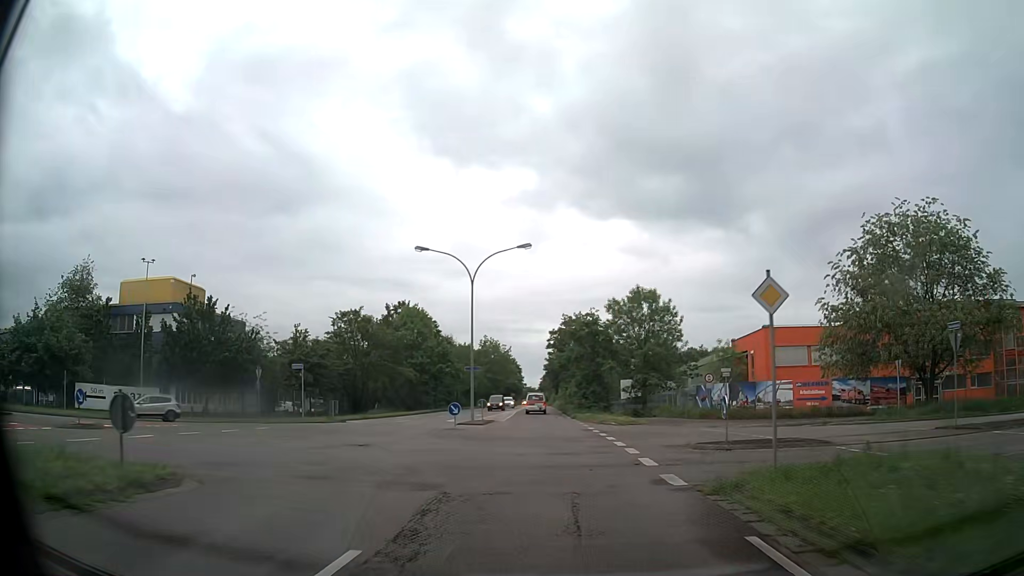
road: secondary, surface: asphalt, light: Day
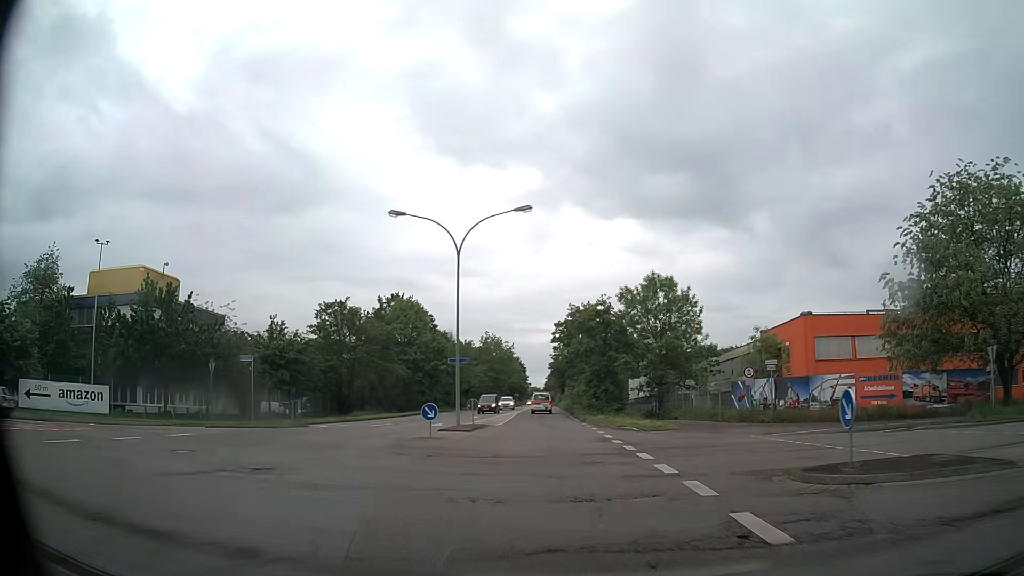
(-0.1, +7.4) m; -1°
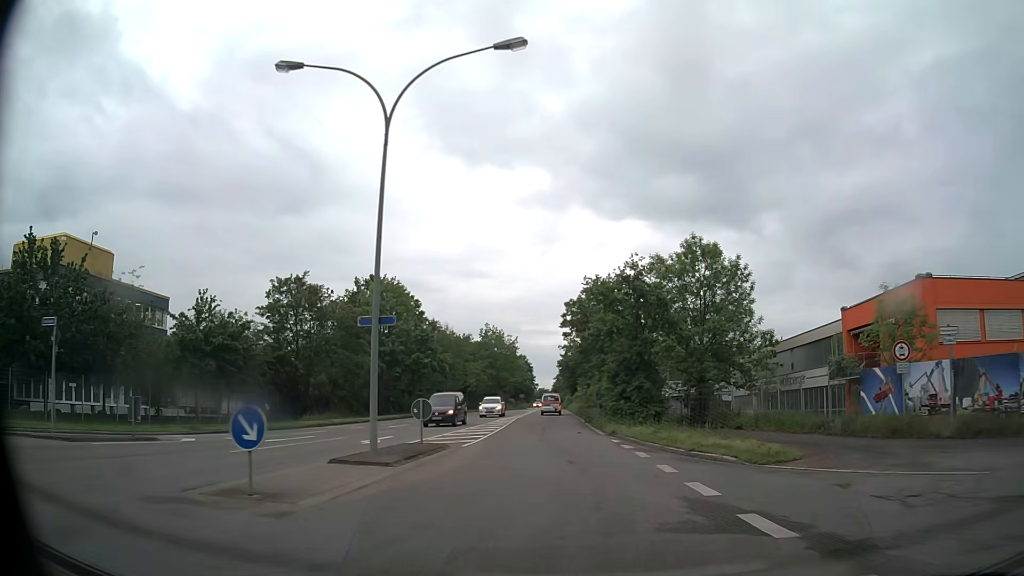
(-0.1, +14.8) m; 0°
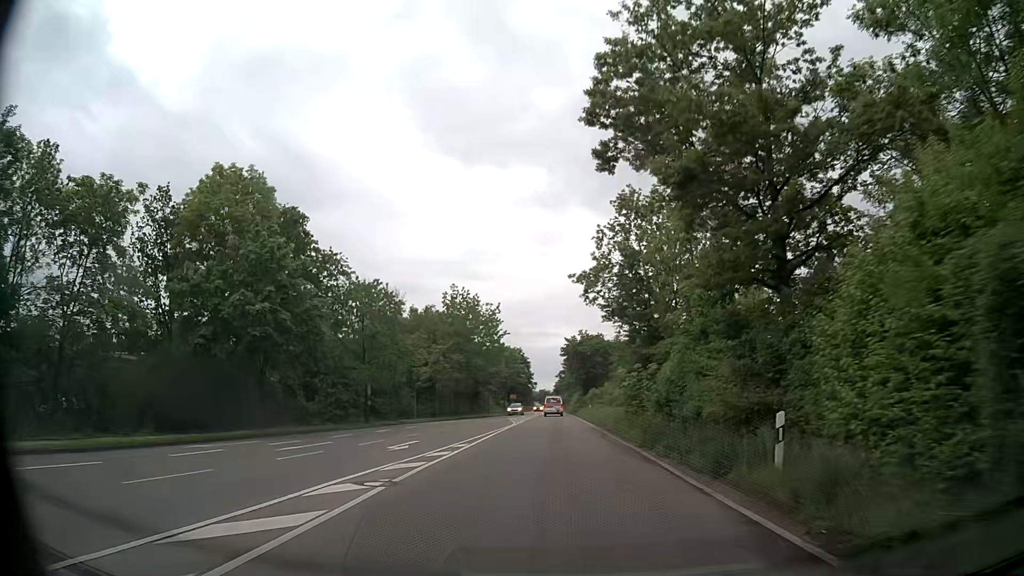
(-0.5, +37.2) m; -1°
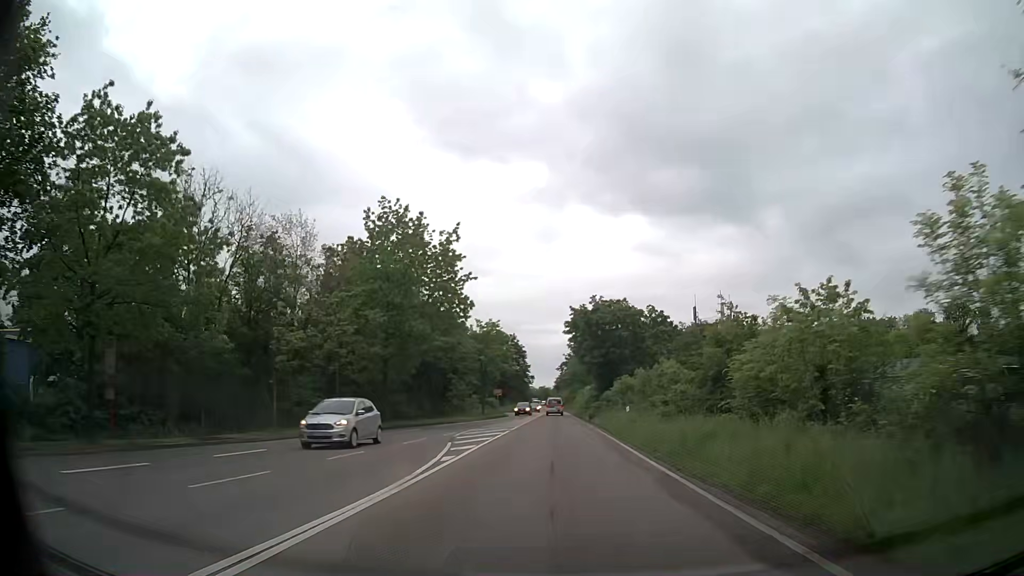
(0.0, +29.8) m; 0°
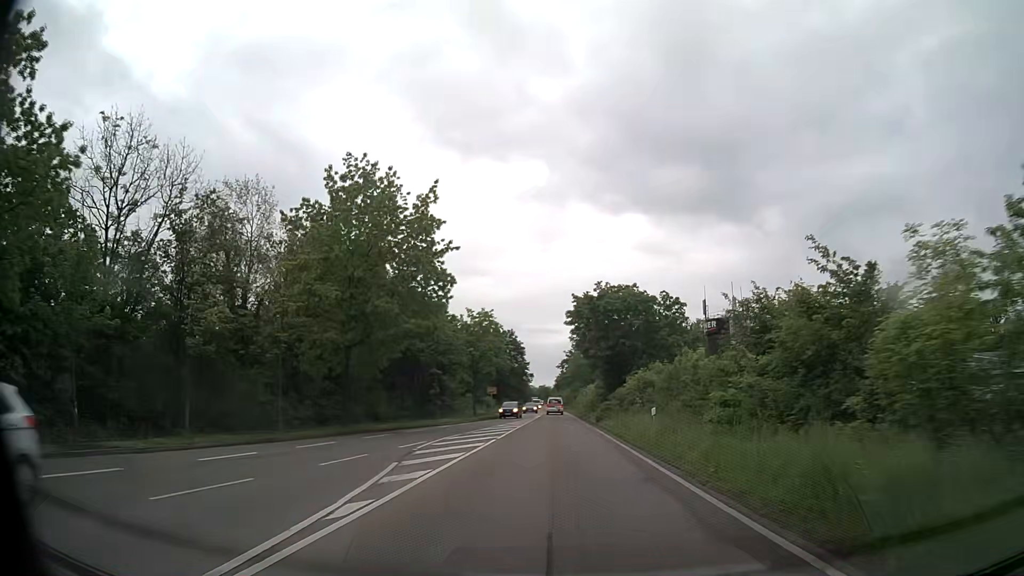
(0.0, +7.5) m; 0°
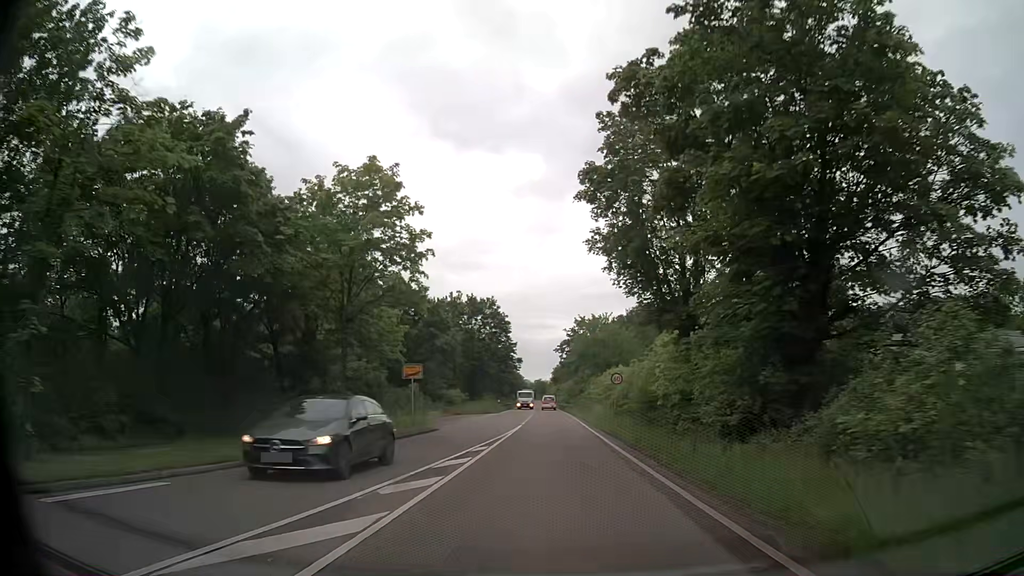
(+0.4, +37.6) m; +1°
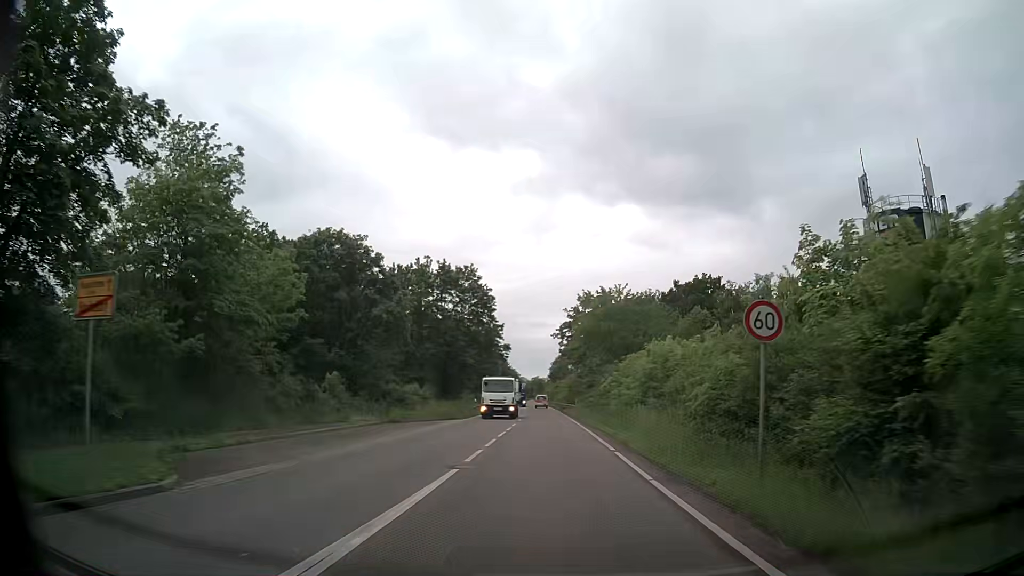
(0.0, +22.9) m; +1°
(0, +10) (0, +20) (0, +30) (-1, +40) (-1, +50) (-1, +60) (-1, +70) (-2, +80) (-2, +90) (-2, +100) m
